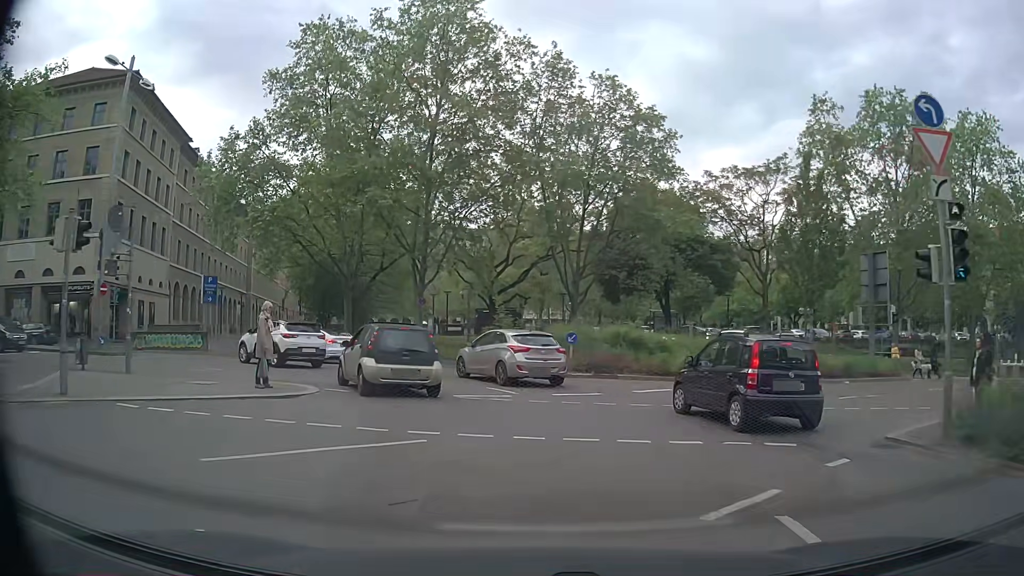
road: secondary_link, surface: asphalt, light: Day
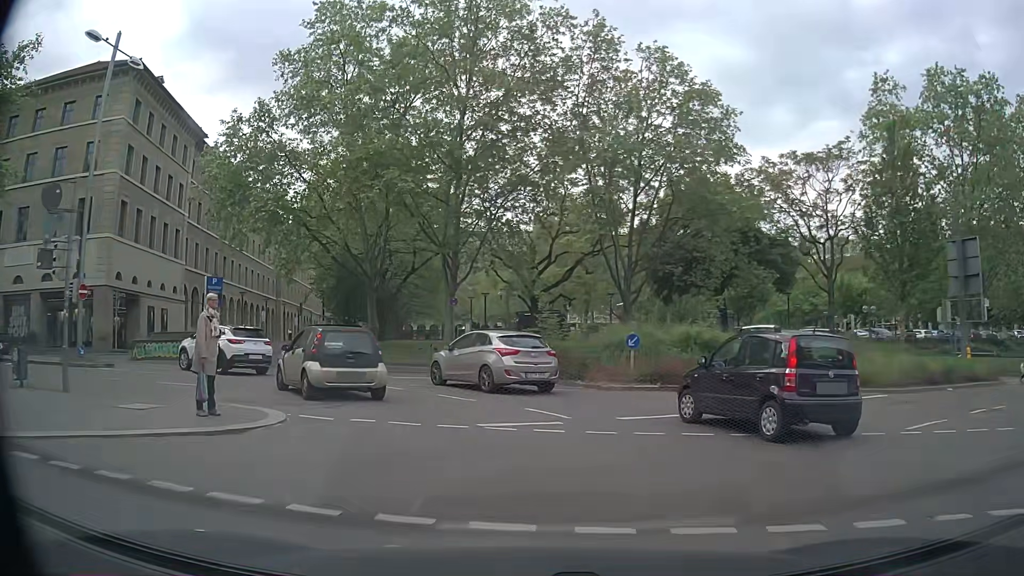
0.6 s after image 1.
(-0.1, +4.4) m; -3°
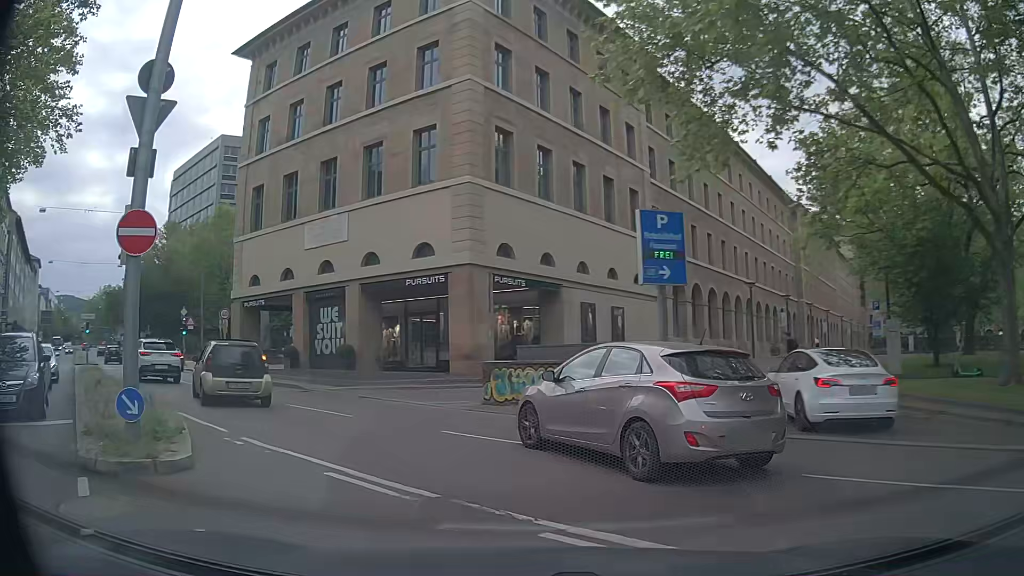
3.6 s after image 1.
(-6.6, +18.7) m; -43°
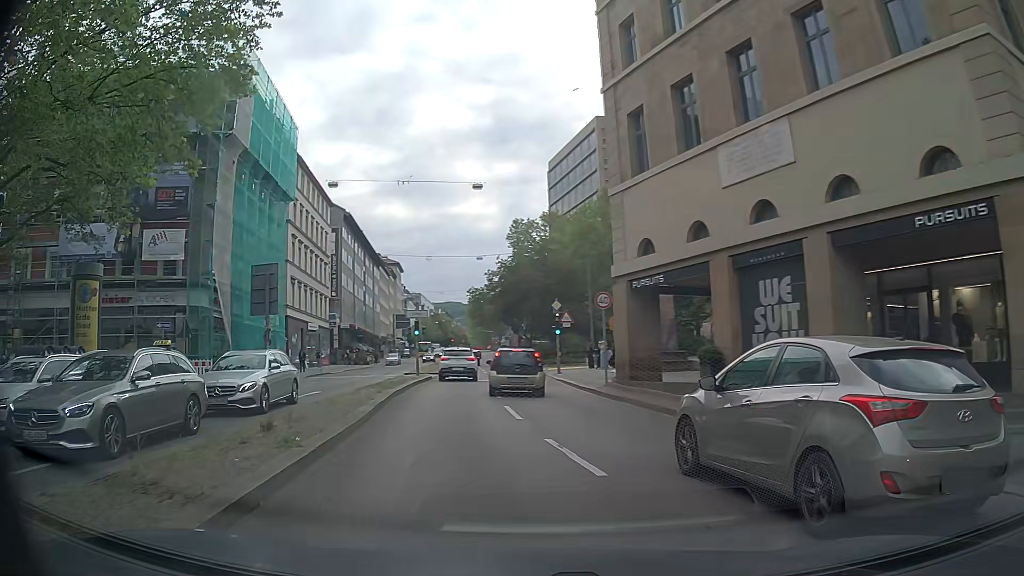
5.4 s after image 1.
(-3.6, +11.6) m; -35°
